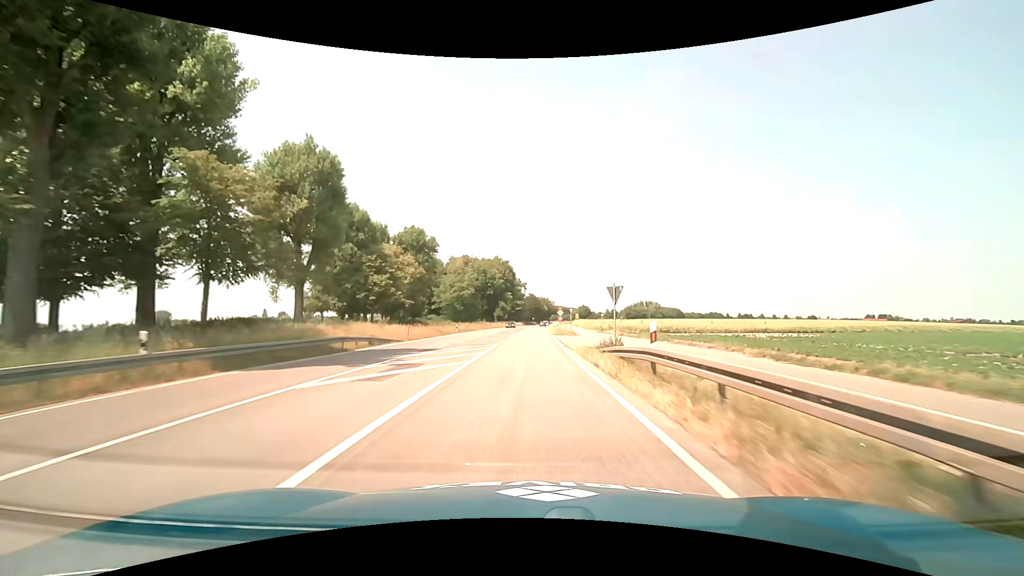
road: primary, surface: asphalt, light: Day
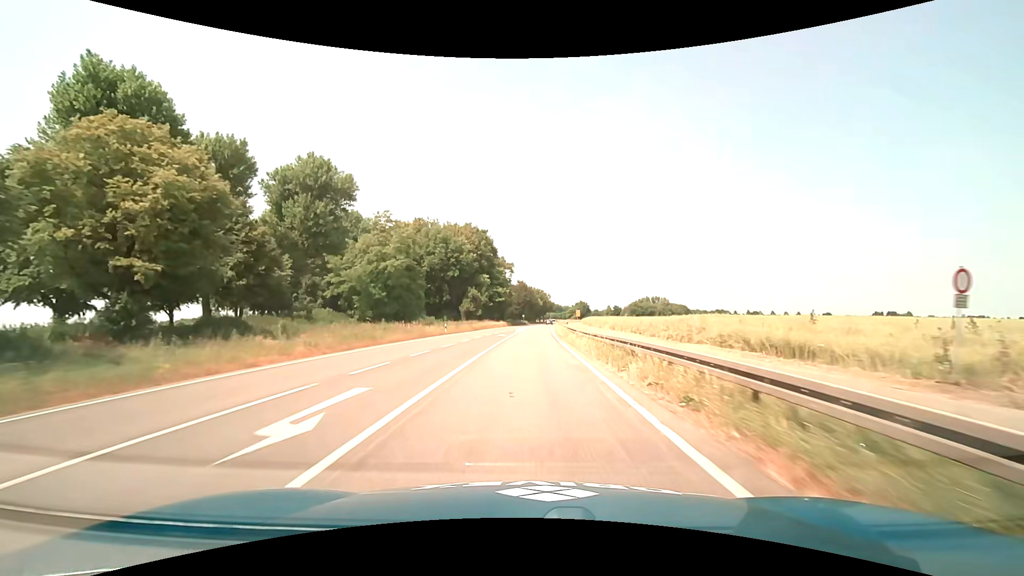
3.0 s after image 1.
(+0.7, +61.8) m; +1°
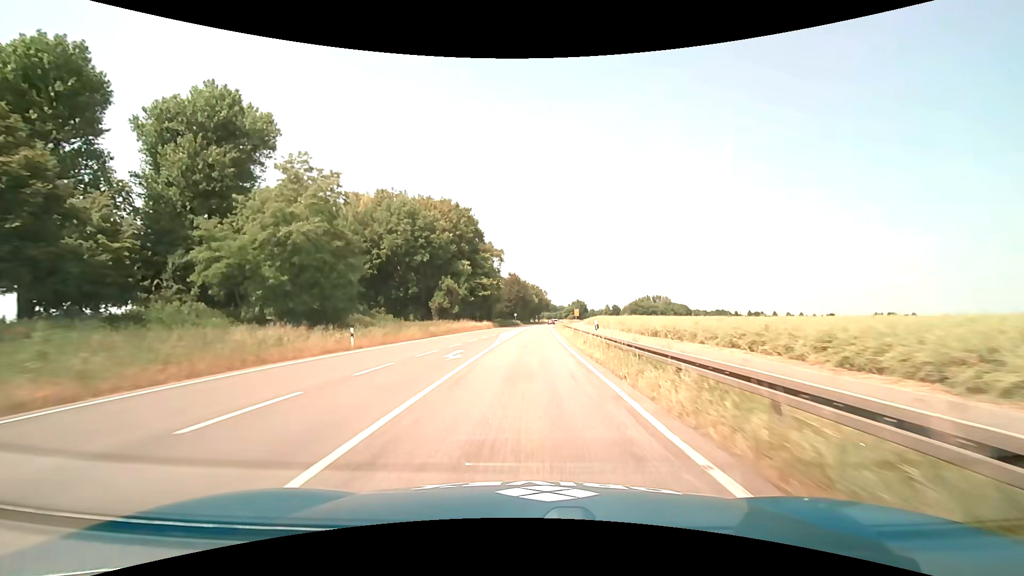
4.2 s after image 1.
(+0.2, +24.6) m; +1°
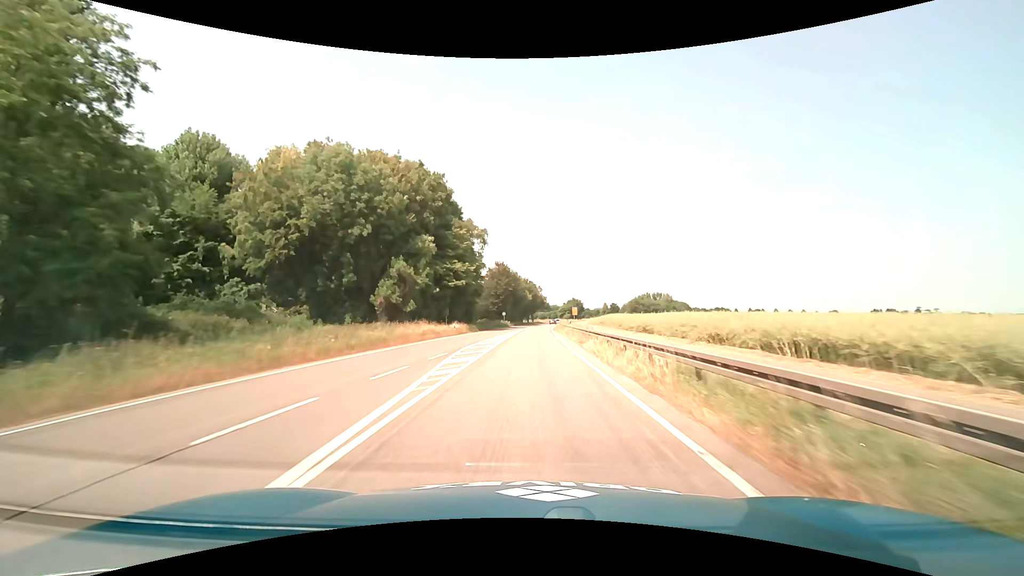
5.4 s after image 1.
(+0.2, +24.8) m; +1°
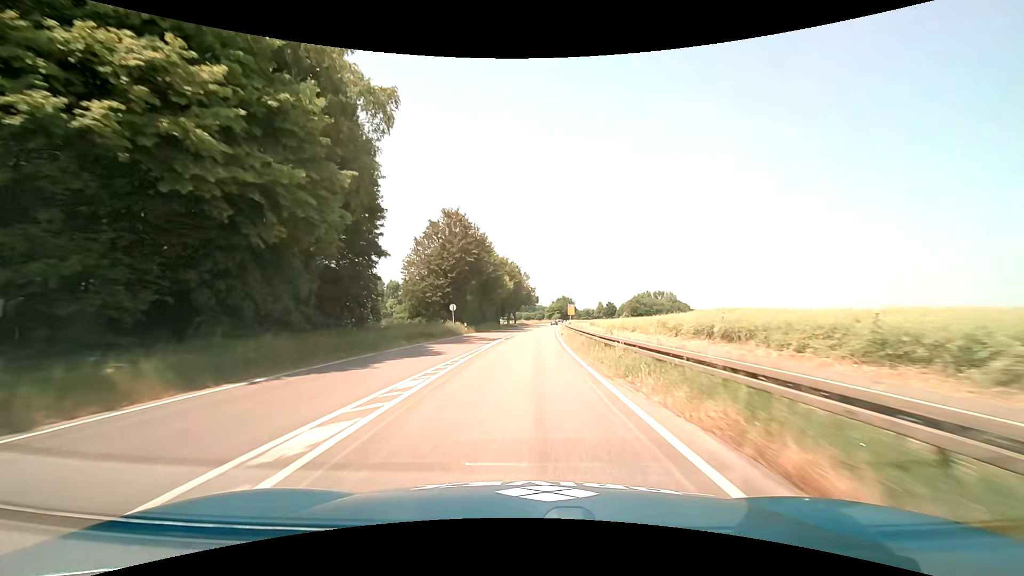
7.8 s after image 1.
(+0.7, +49.9) m; +2°
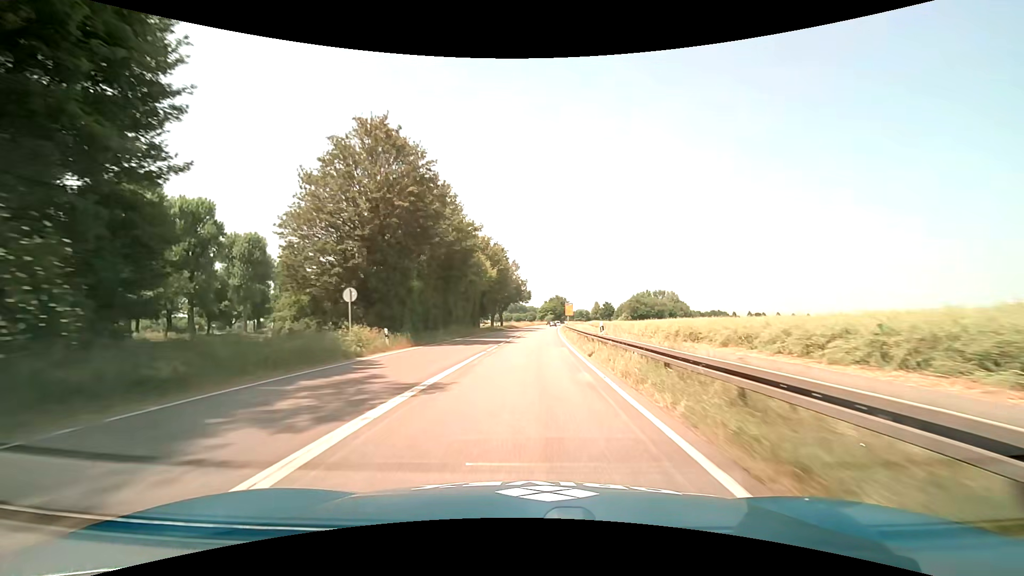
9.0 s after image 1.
(+0.1, +24.9) m; +1°
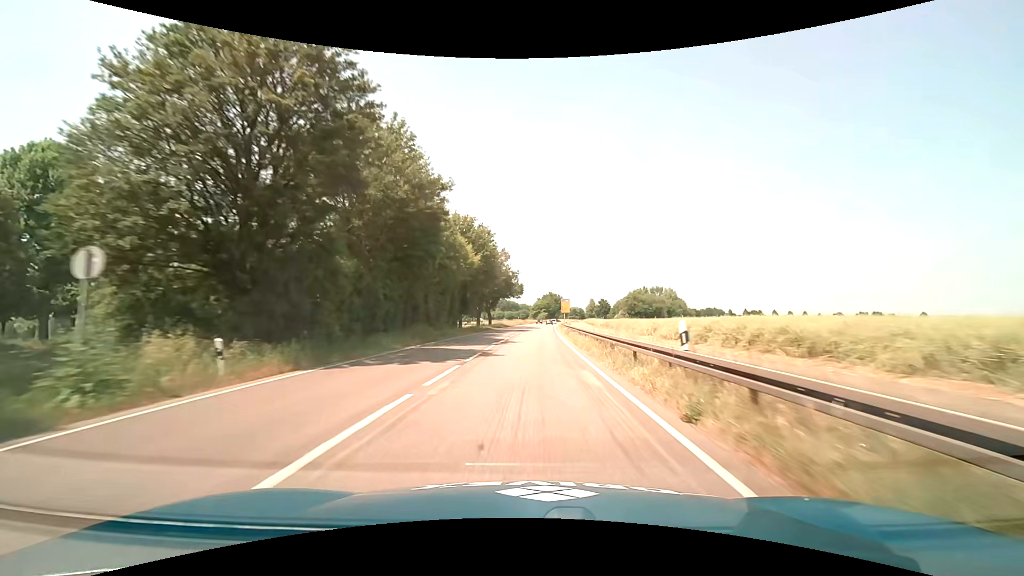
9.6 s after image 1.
(+0.1, +12.4) m; +1°
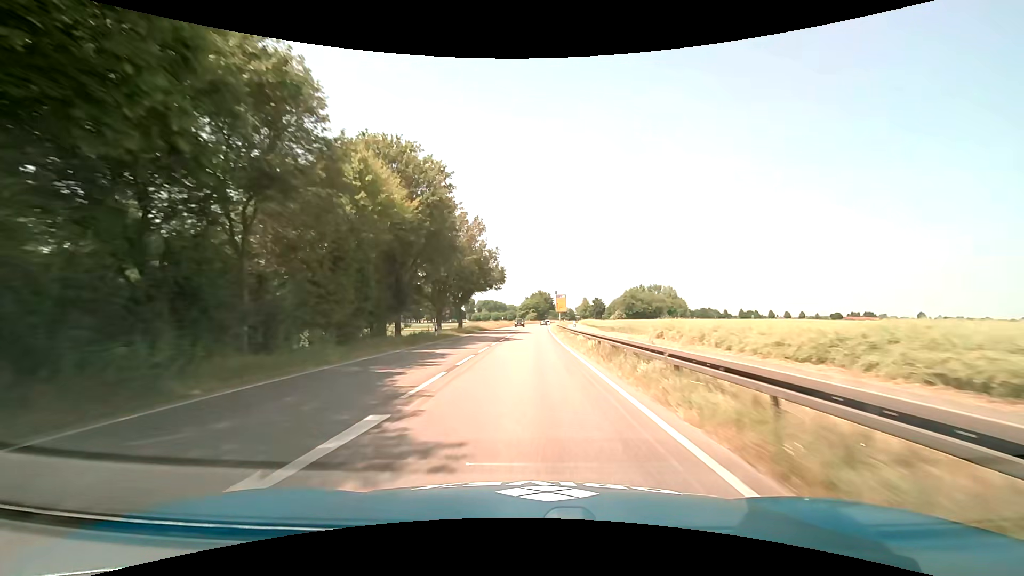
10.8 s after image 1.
(+0.4, +24.9) m; +1°
(0, +10) (0, +20) (0, +30) (0, +40) (+1, +50) (+1, +60) (+1, +70) (+2, +80) (+2, +90) (+2, +100) m
